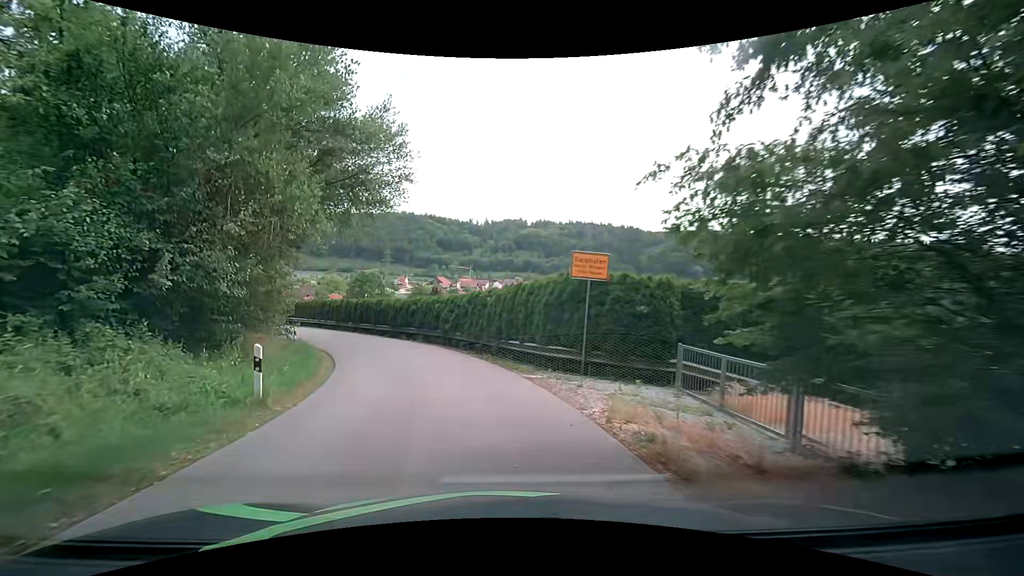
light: Day
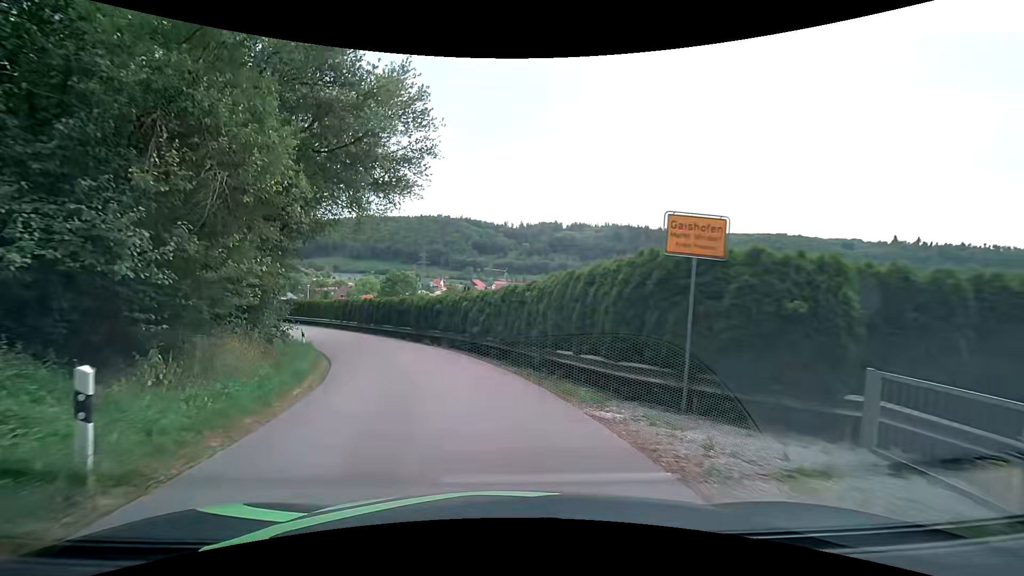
(-0.2, +4.6) m; -5°
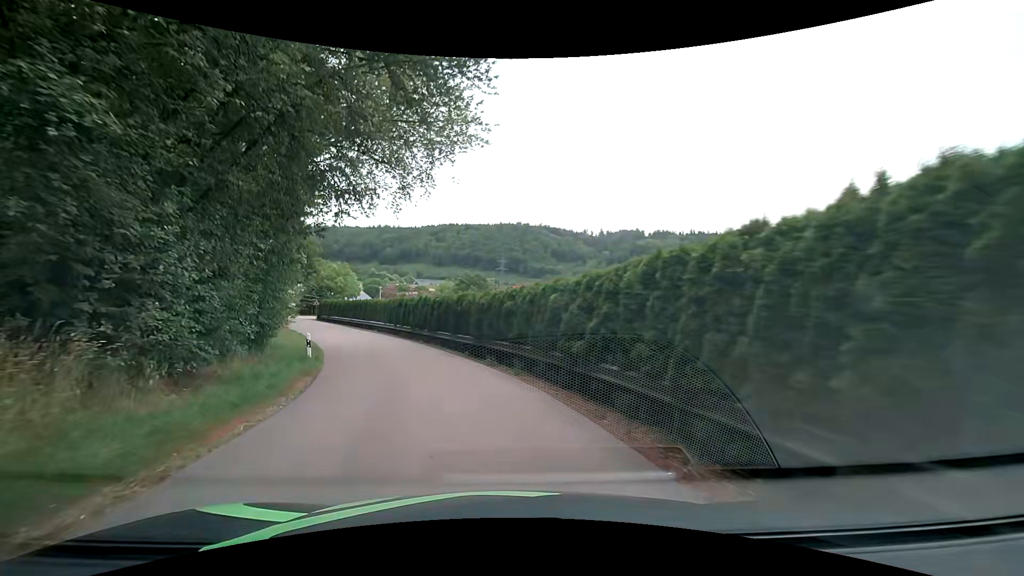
(-0.8, +9.6) m; -10°
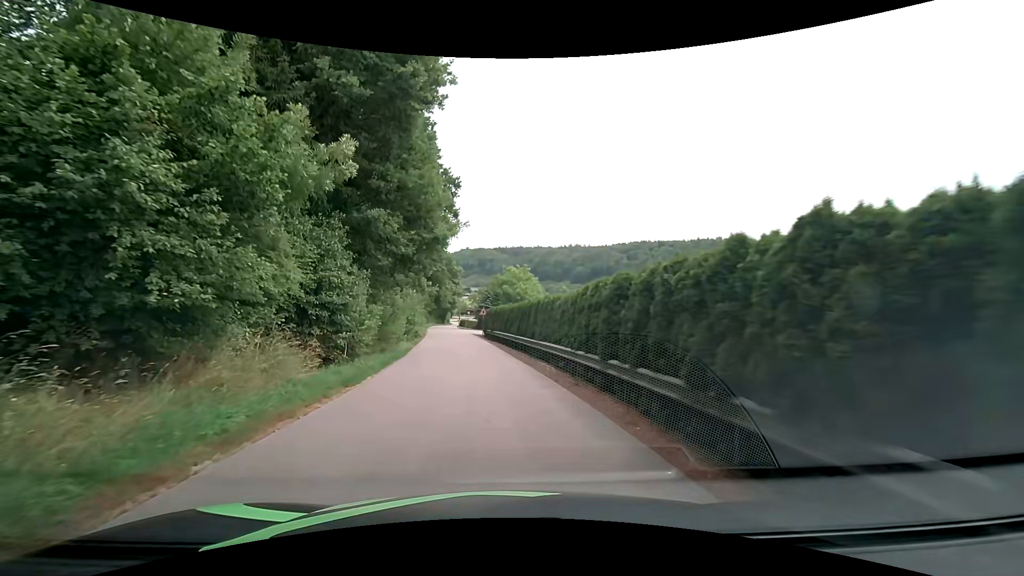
(-4.8, +23.5) m; -23°
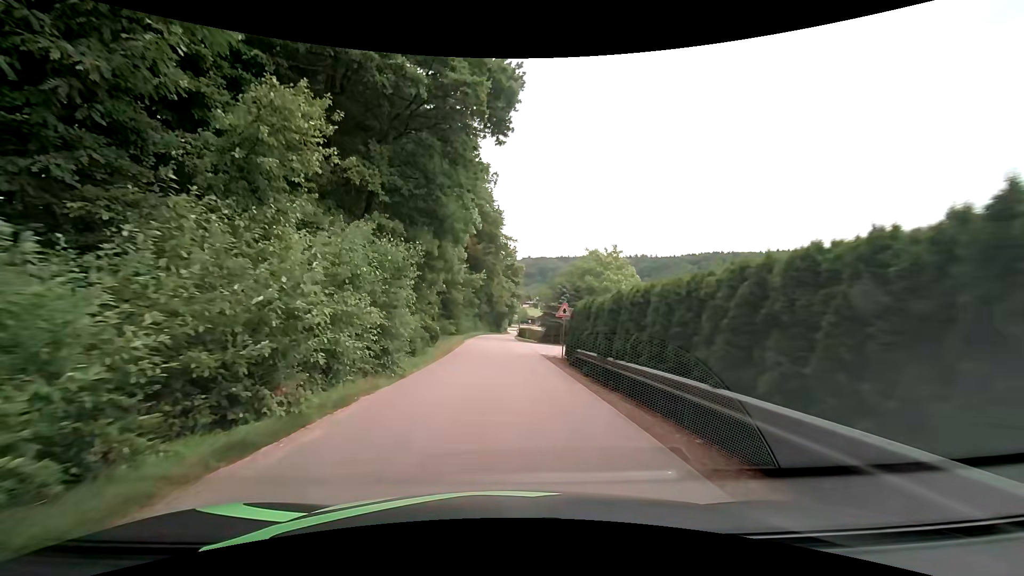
(-1.5, +25.6) m; -6°
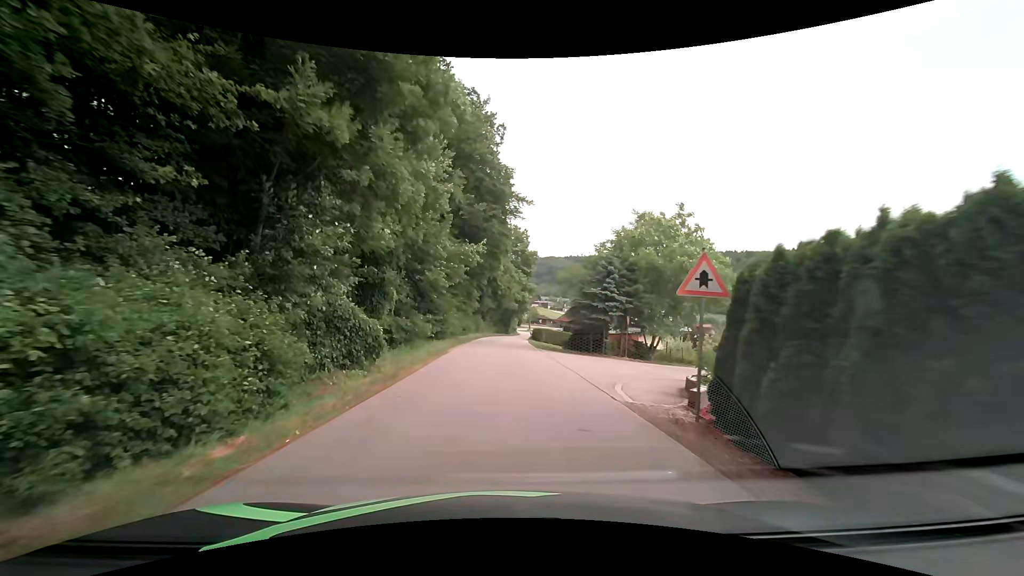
(-0.2, +16.5) m; -1°
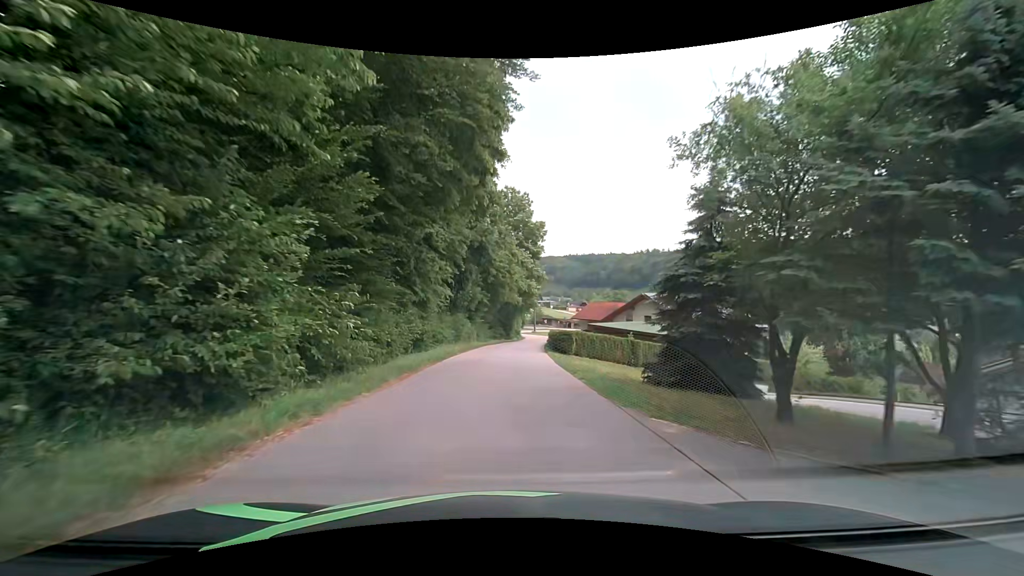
(+0.2, +22.8) m; 0°
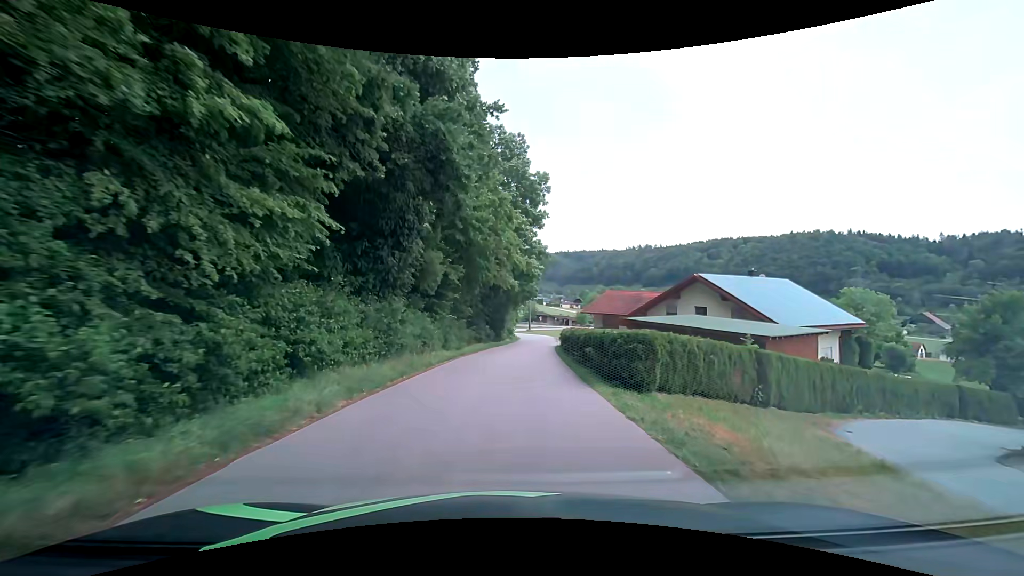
(+0.1, +17.6) m; 0°
(0, +10) (+1, +20) (+2, +30) (+3, +40) (+4, +50) (+5, +60) (+5, +70) (+5, +80) (+4, +90) (+2, +100) m
